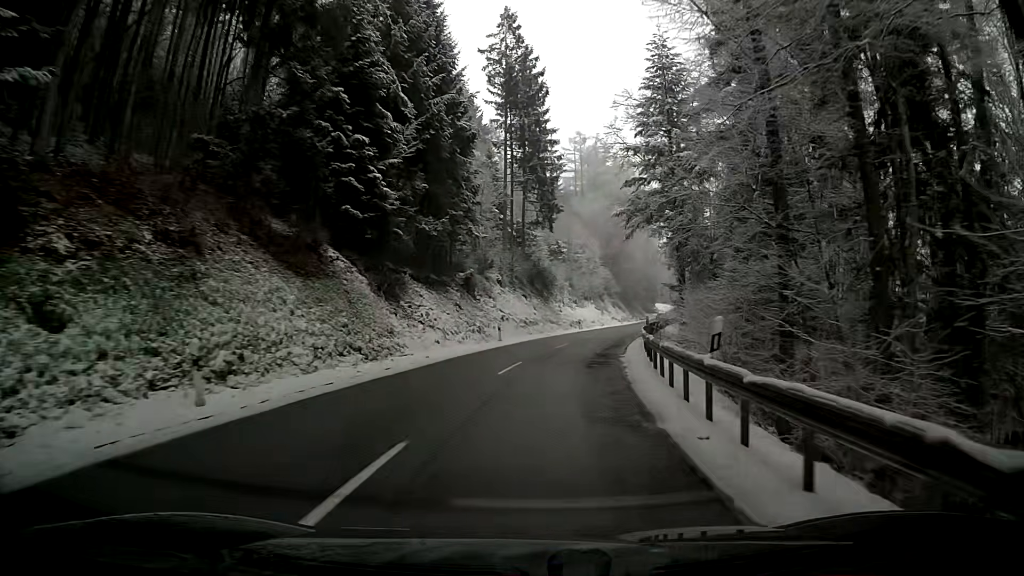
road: secondary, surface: asphalt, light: Day
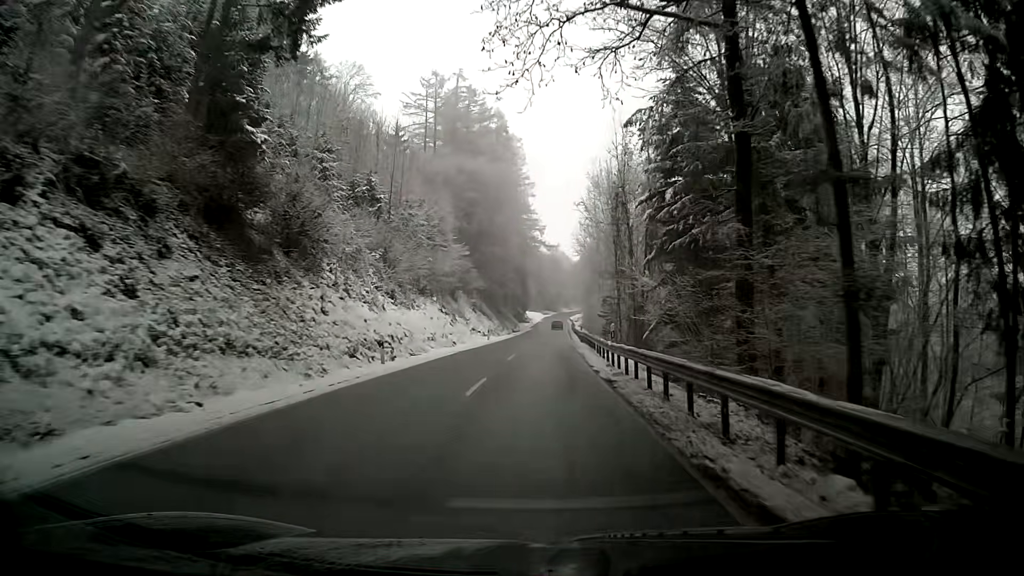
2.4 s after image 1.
(+4.5, +39.8) m; +12°
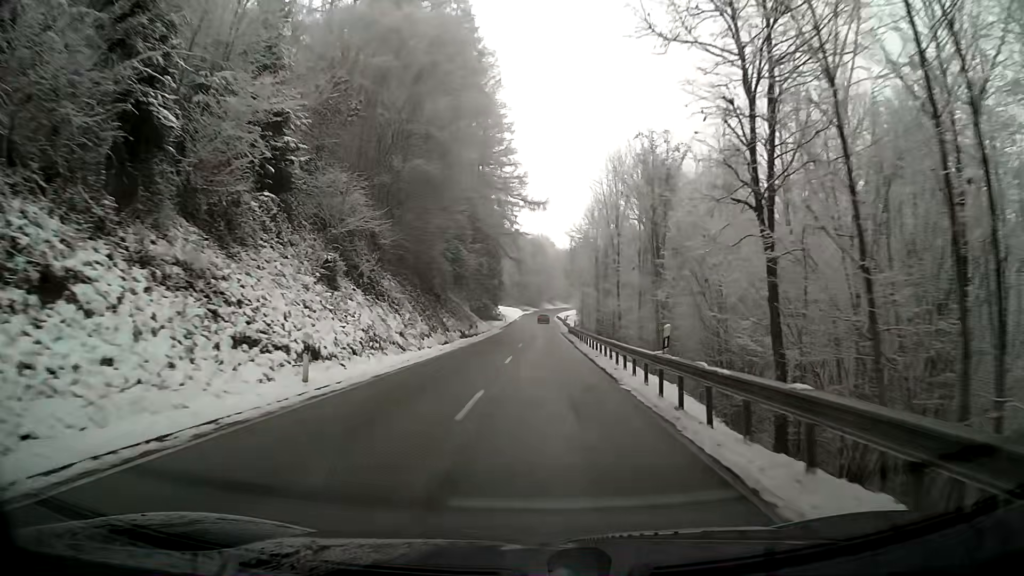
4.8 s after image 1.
(+0.6, +40.5) m; +2°
(0, +10) (0, +20) (+1, +30) (+1, +40) (+1, +50) (+1, +60) (+1, +70) (+1, +80) (+2, +90) (+2, +100) m
